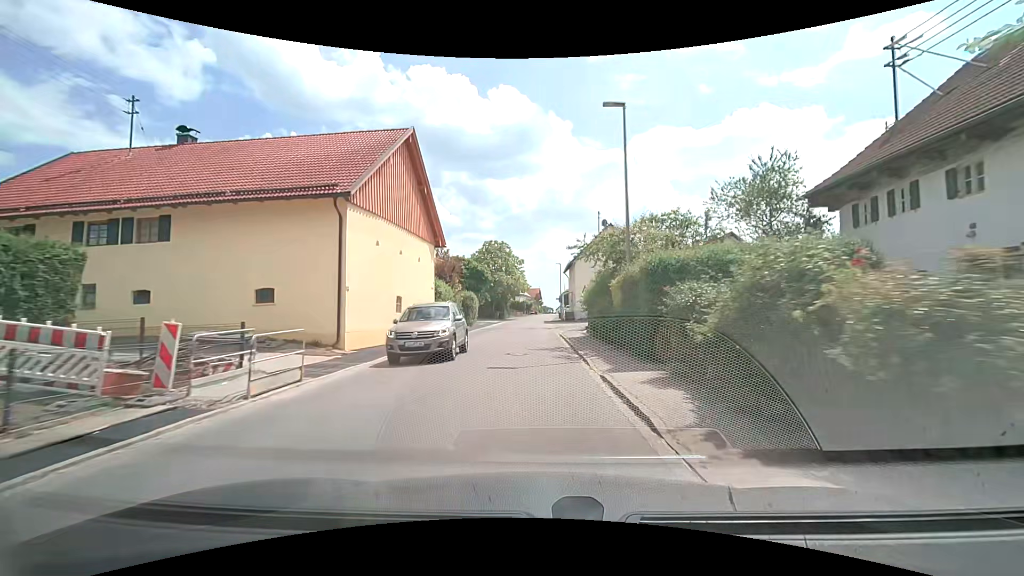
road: unclassified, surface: asphalt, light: Day
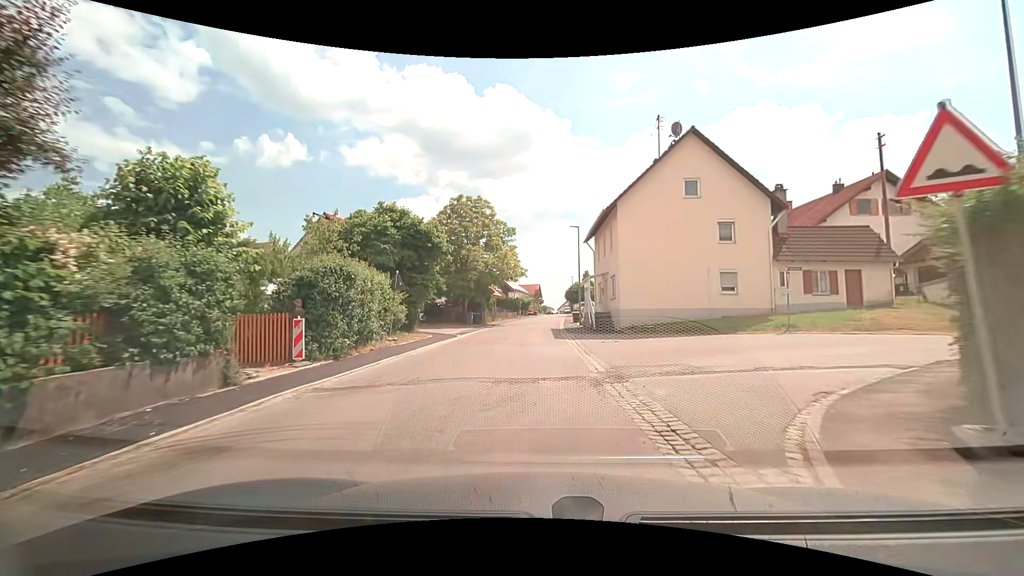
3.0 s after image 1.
(+0.6, +30.3) m; +2°
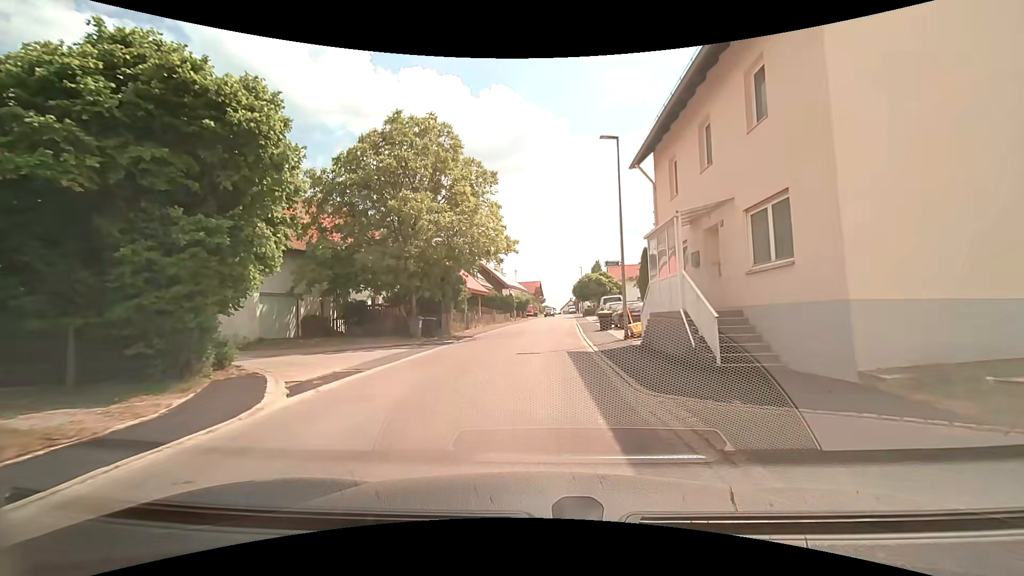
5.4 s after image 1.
(-0.1, +20.1) m; -1°
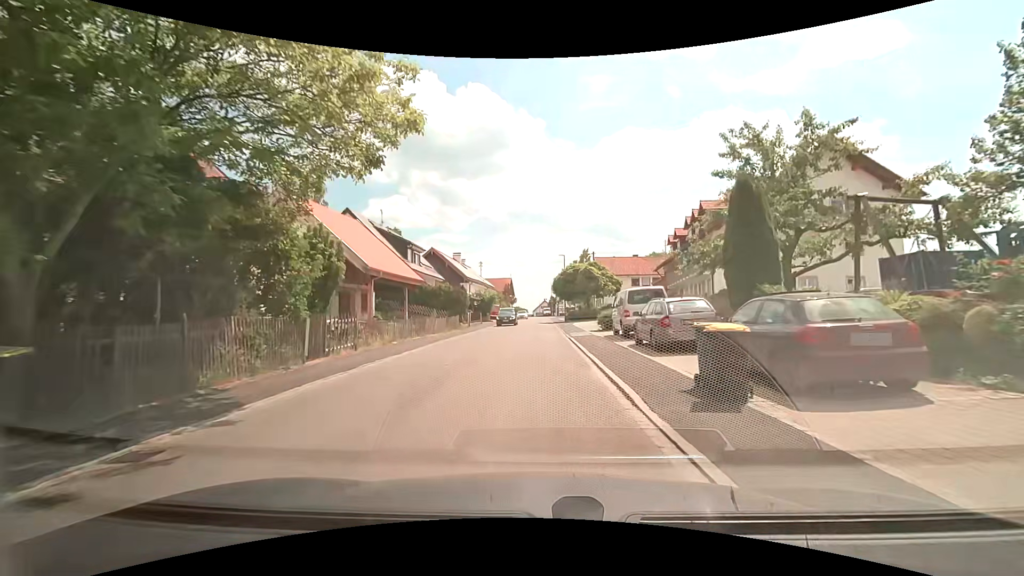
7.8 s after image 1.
(+0.6, +20.4) m; +4°
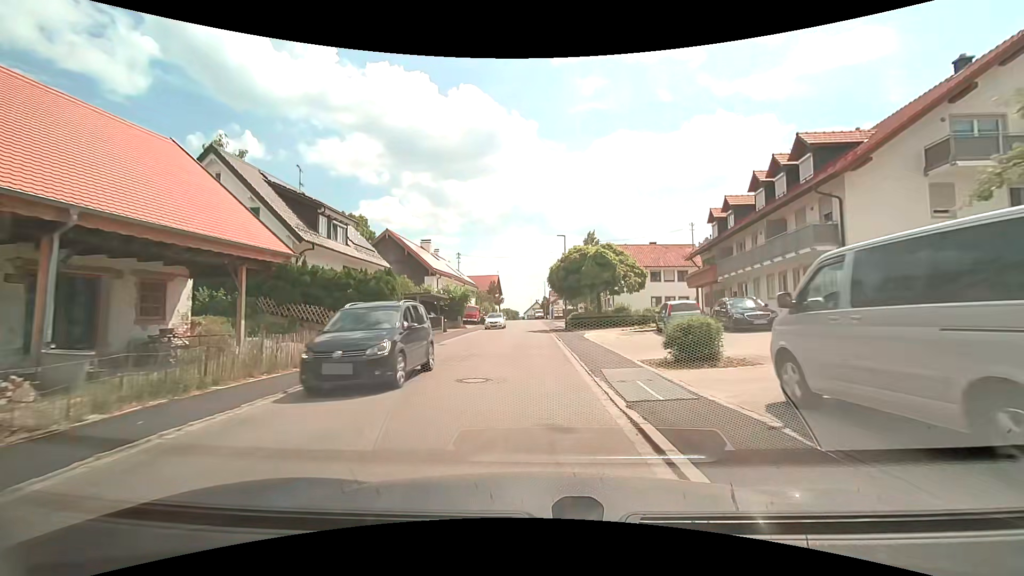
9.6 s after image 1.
(0.0, +17.1) m; +1°
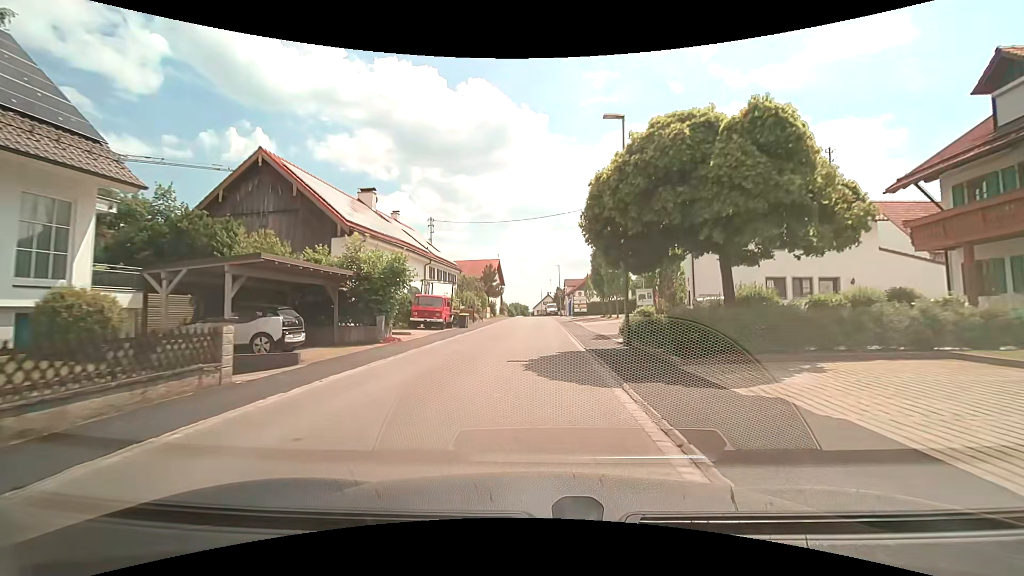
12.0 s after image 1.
(-0.2, +25.2) m; -1°
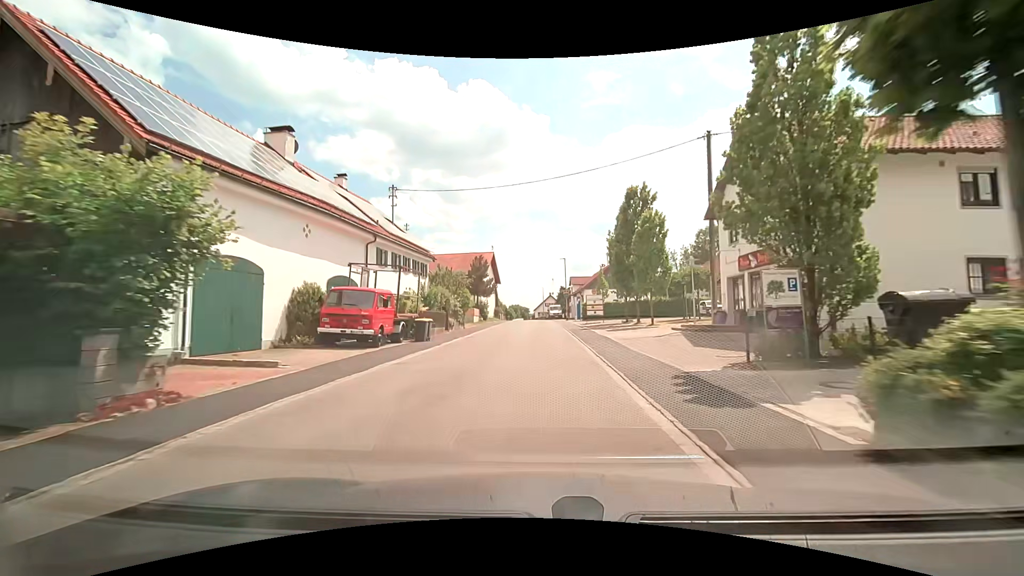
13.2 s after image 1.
(-0.2, +13.4) m; -1°
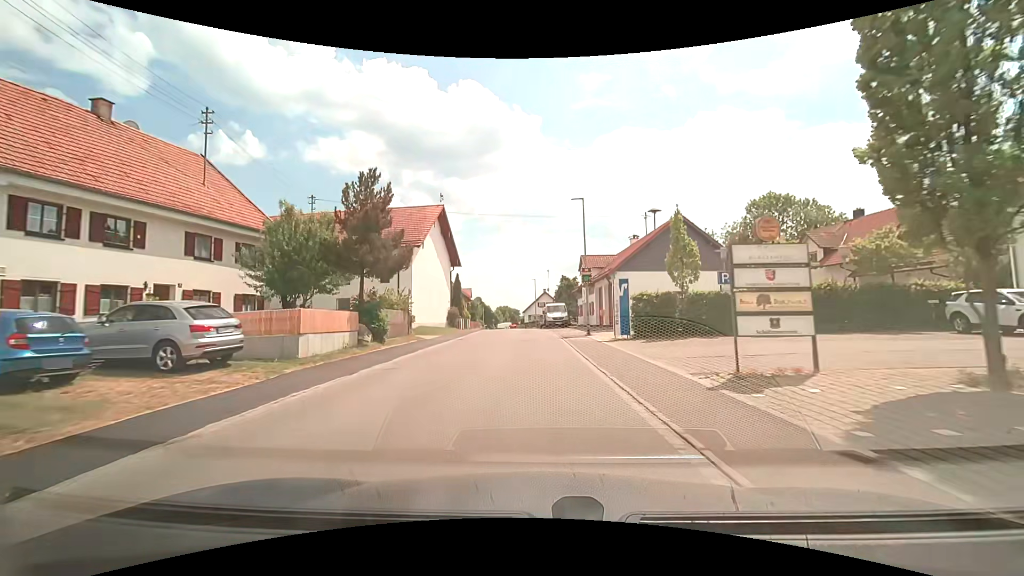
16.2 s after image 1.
(+0.5, +34.1) m; +1°
(0, +10) (0, +20) (0, +30) (-1, +40) (-1, +50) (-2, +60) (-2, +70) (-3, +80) (-4, +90) (-5, +100) m
